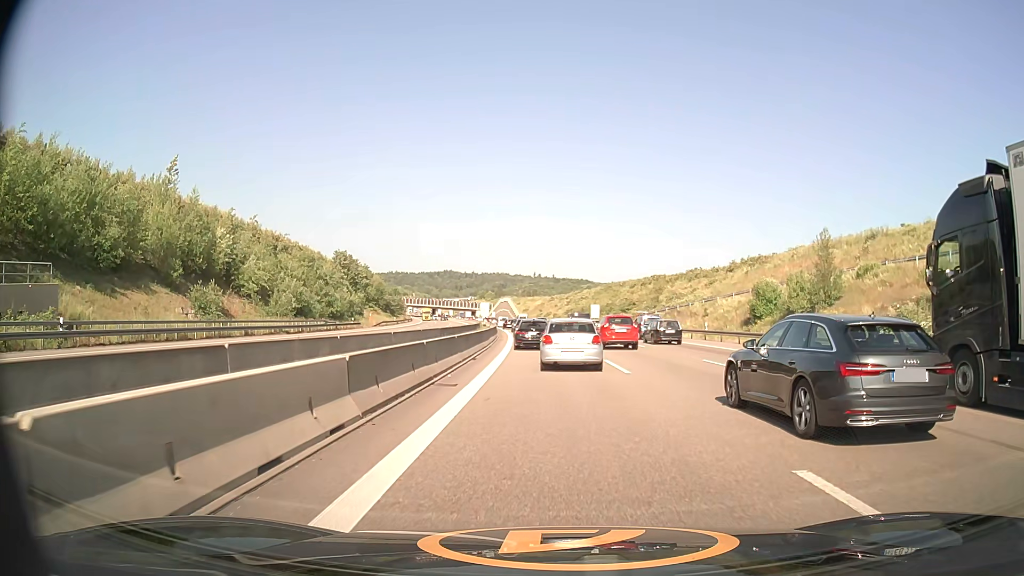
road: motorway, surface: asphalt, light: Day
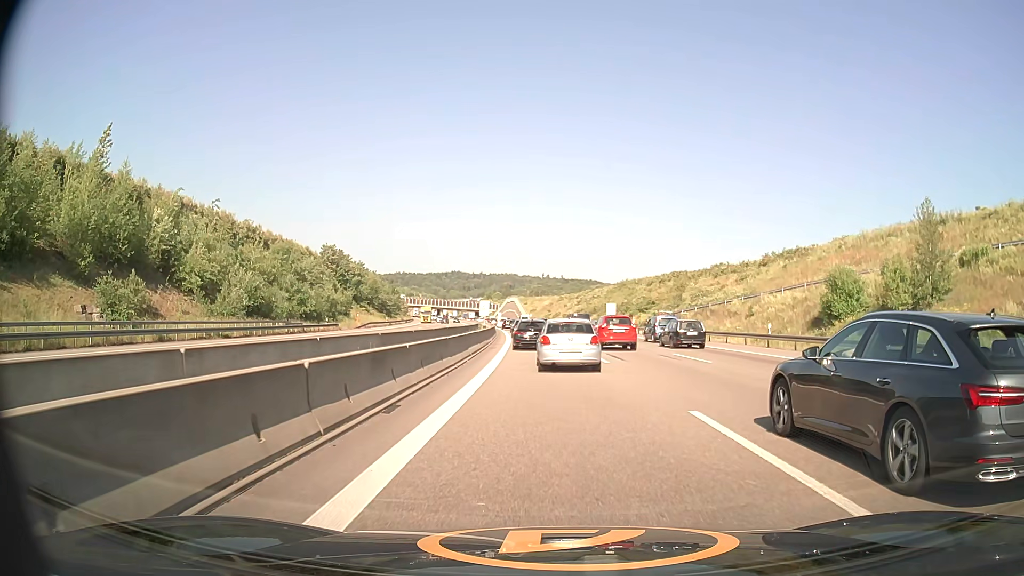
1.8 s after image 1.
(-0.1, +13.4) m; -1°
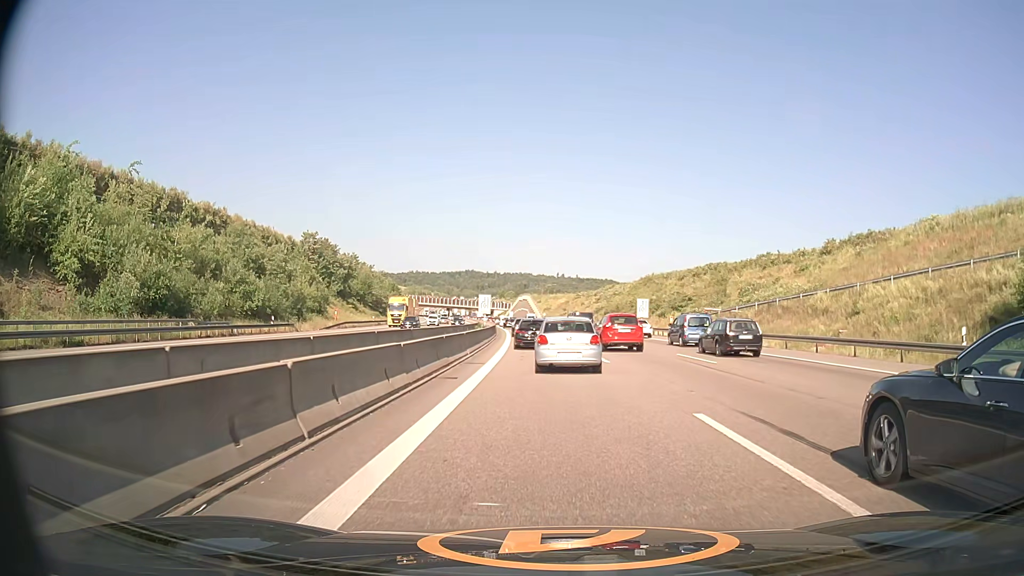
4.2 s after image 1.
(-0.2, +18.4) m; -1°
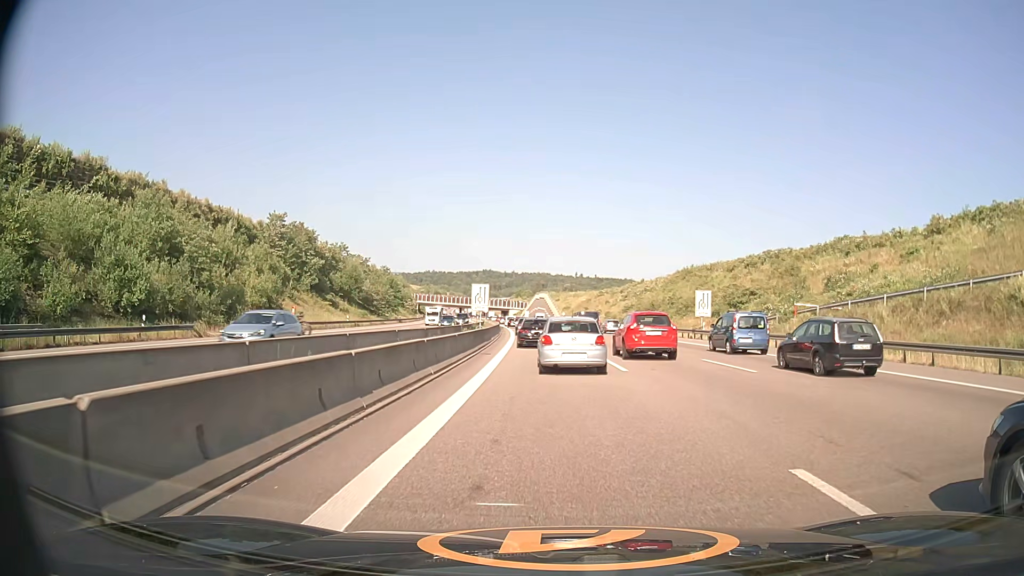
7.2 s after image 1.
(-0.3, +21.7) m; -2°
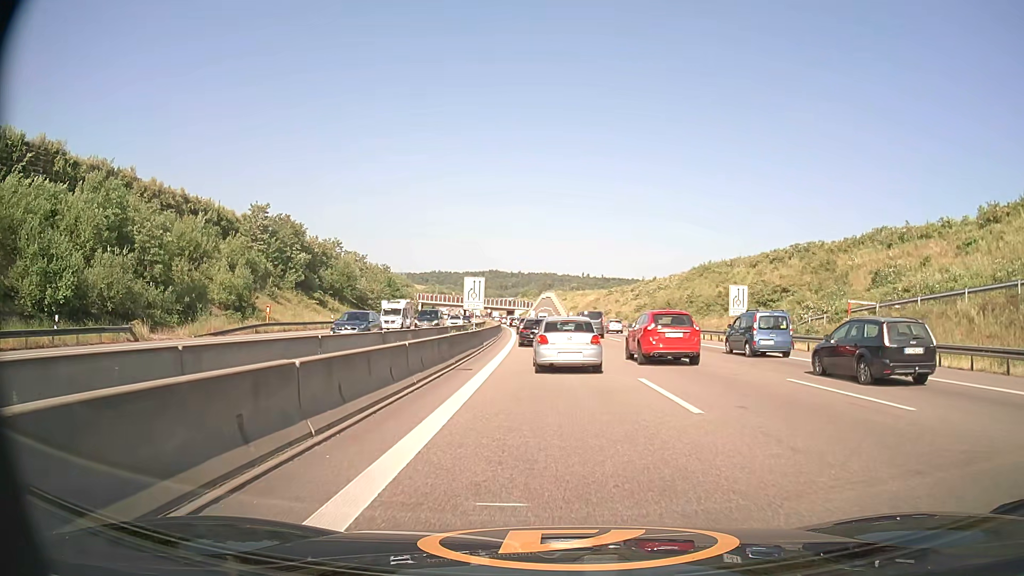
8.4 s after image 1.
(0.0, +8.3) m; -1°
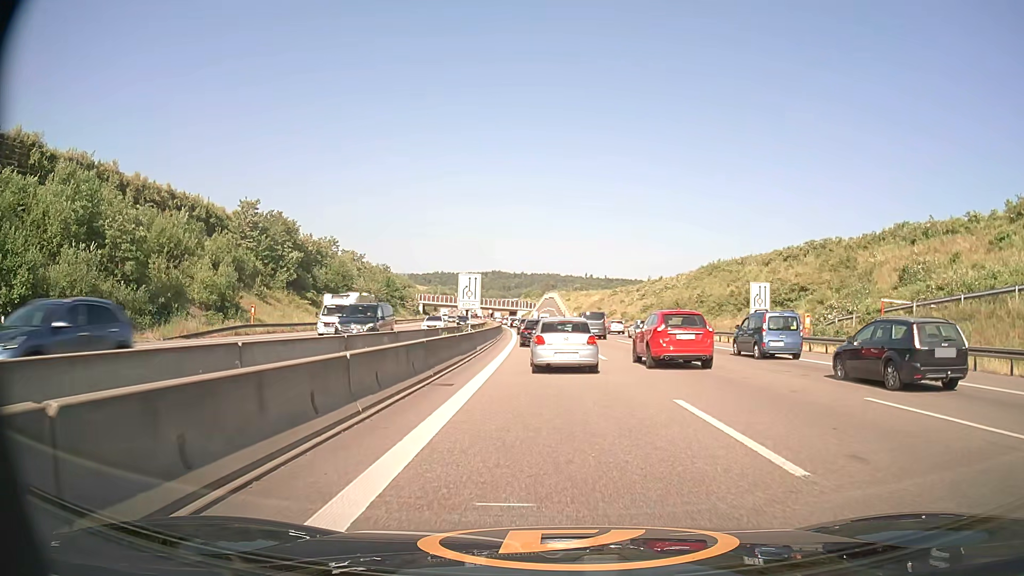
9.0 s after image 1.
(0.0, +4.1) m; 0°
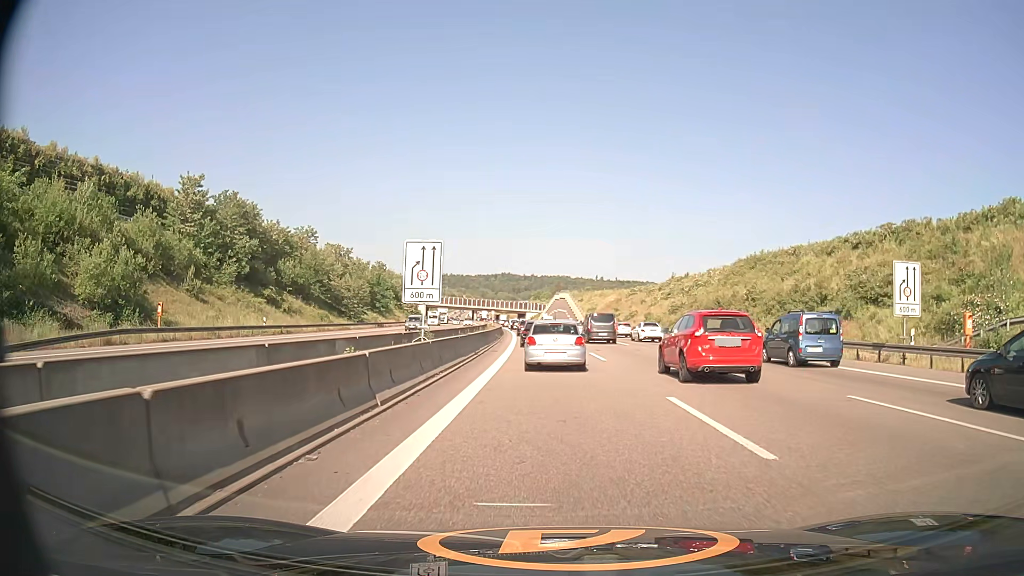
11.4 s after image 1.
(-0.2, +17.1) m; -1°
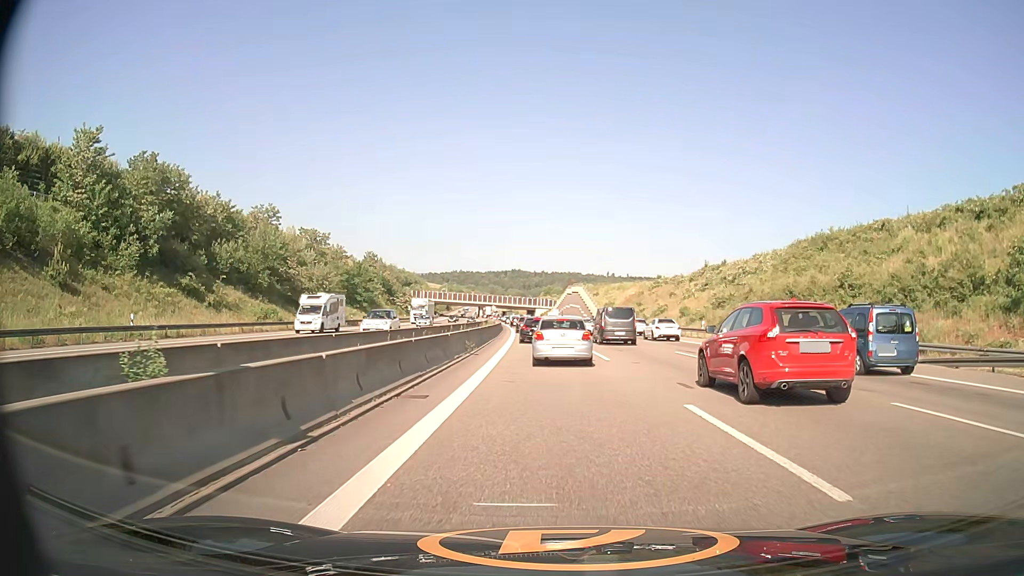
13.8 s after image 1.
(-0.1, +19.8) m; -1°
(0, +10) (0, +20) (0, +30) (-1, +40) (-1, +50) (-2, +60) (-2, +70) (-3, +80) (-3, +90) (-2, +100) m
